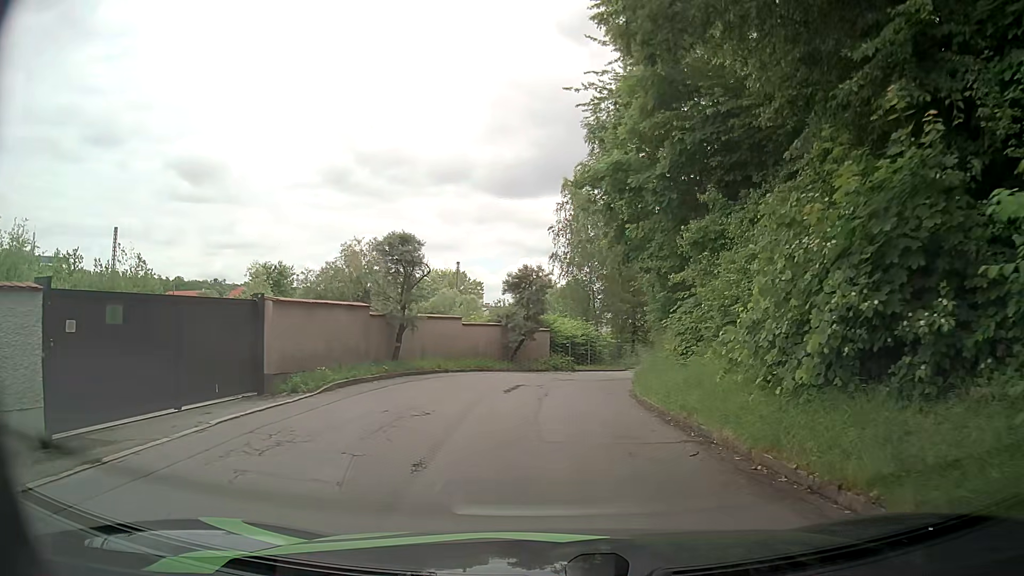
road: service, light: Day
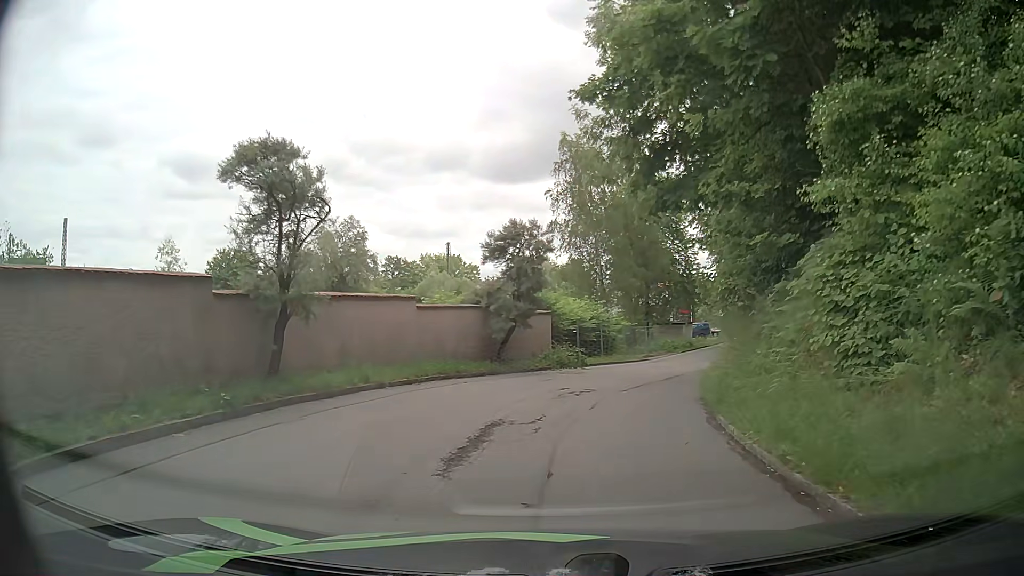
(+0.2, +9.4) m; +2°
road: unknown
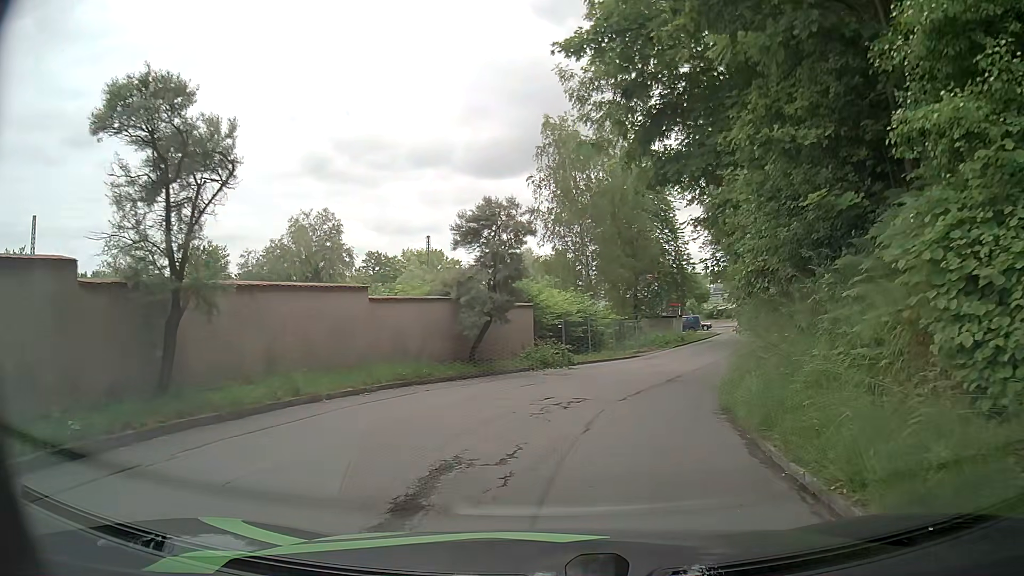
(0.0, +3.1) m; +1°
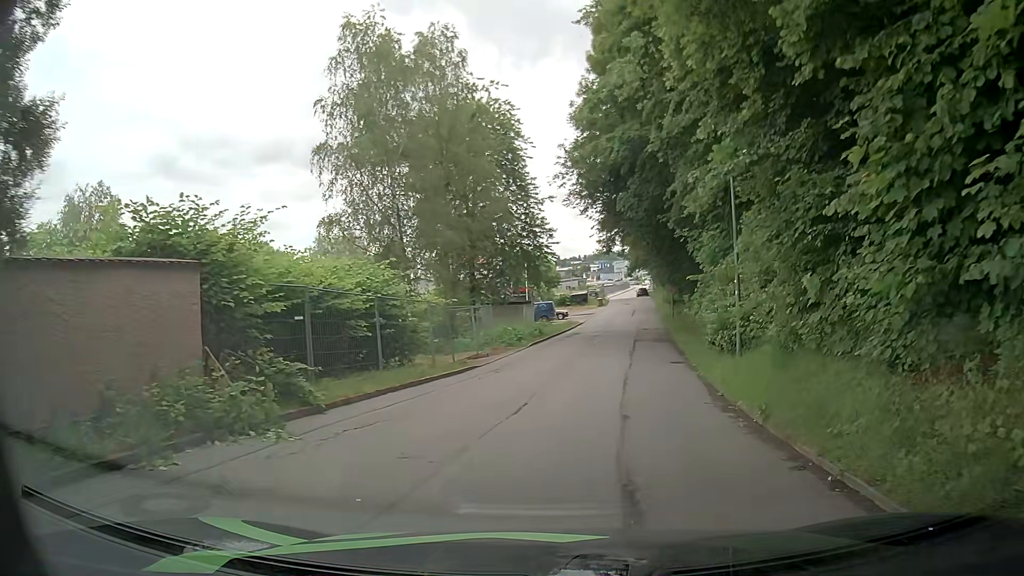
(+1.3, +15.4) m; +12°
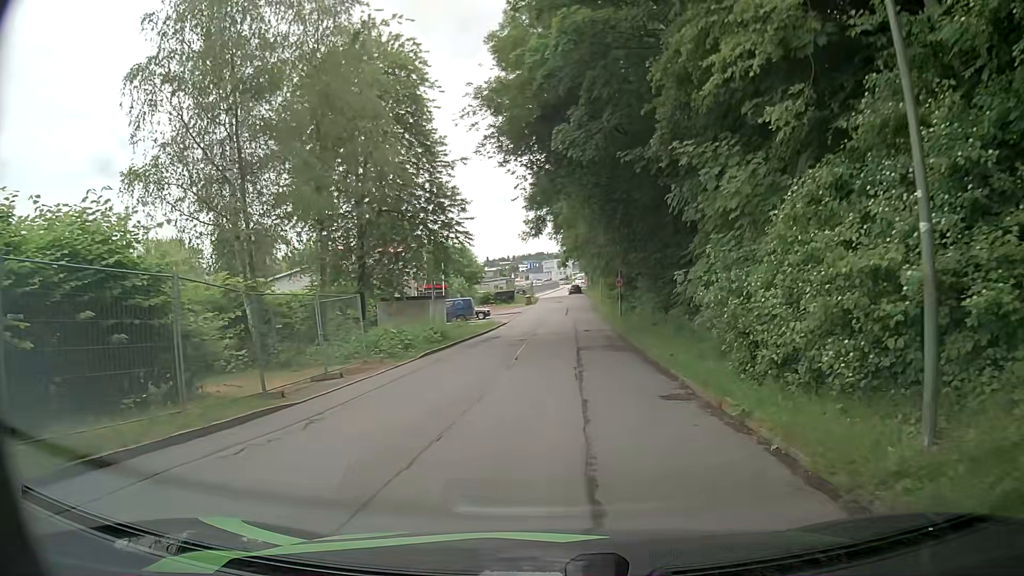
(+0.6, +10.3) m; +7°
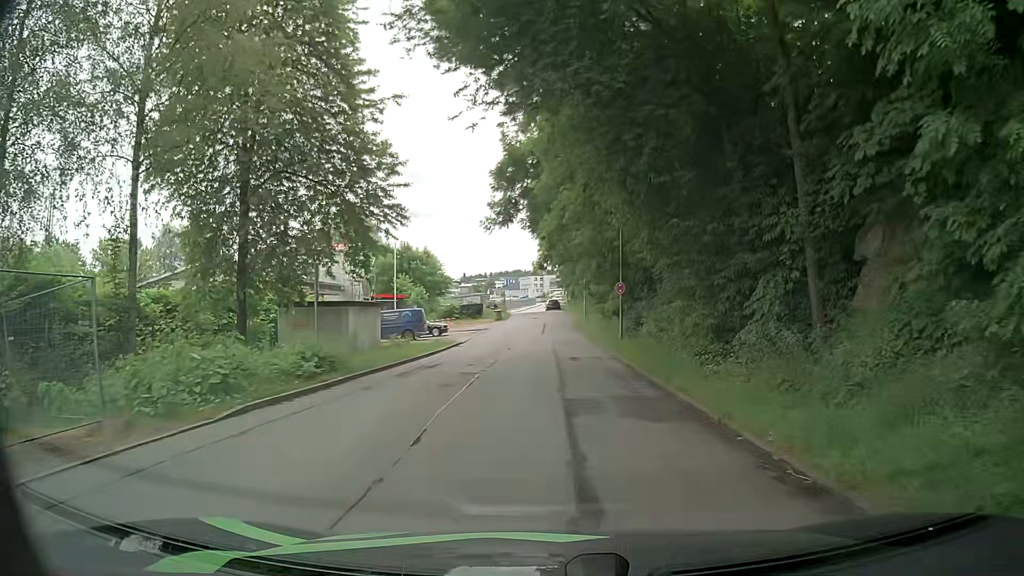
(+0.1, +11.5) m; +4°
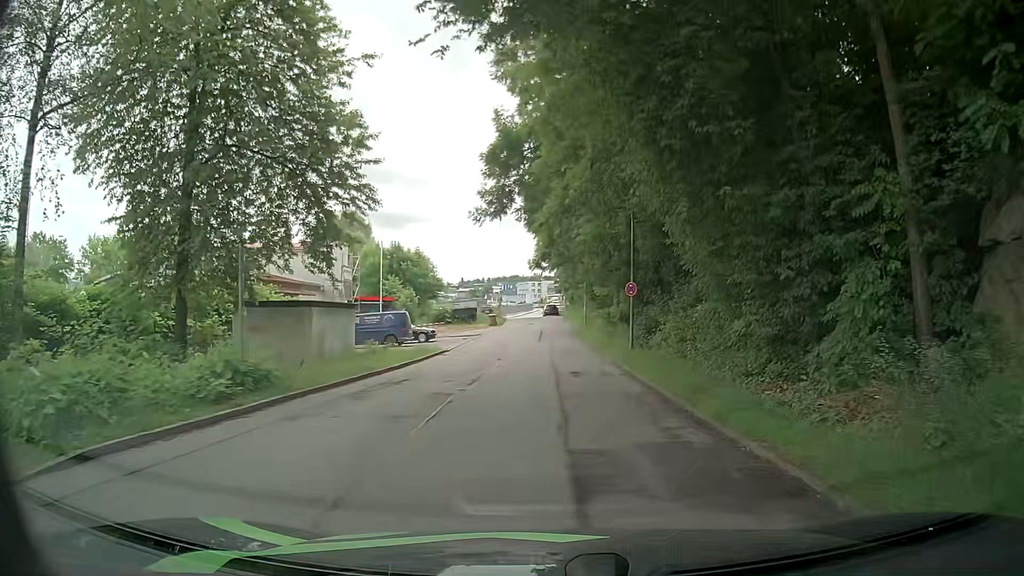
(-0.1, +4.0) m; -1°
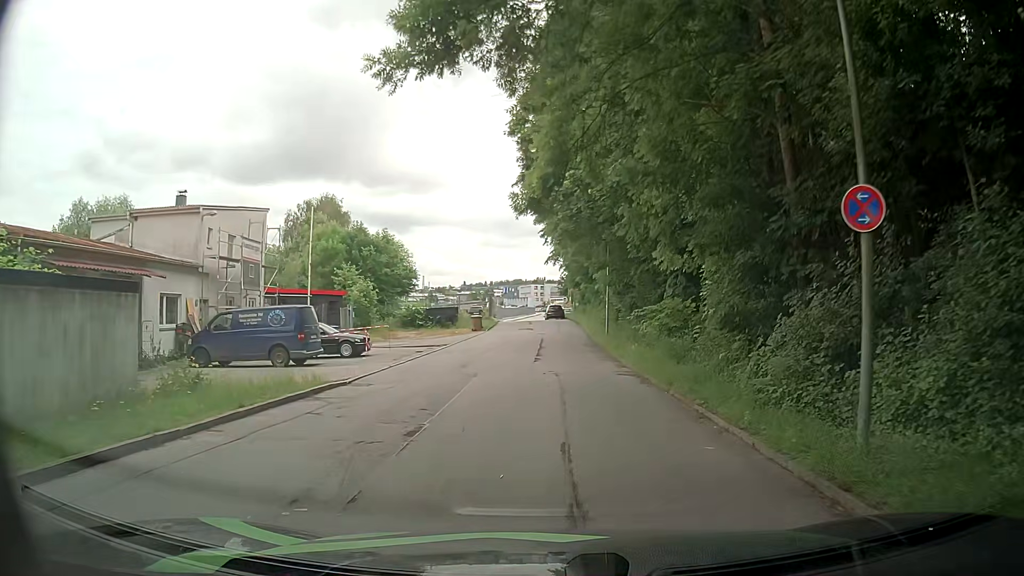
(-0.2, +16.2) m; -2°
(0, +10) (0, +20) (+1, +30) (+1, +40) (0, +50) (-1, +60) (-2, +70) (-2, +80) (-2, +90) (-2, +100) m
